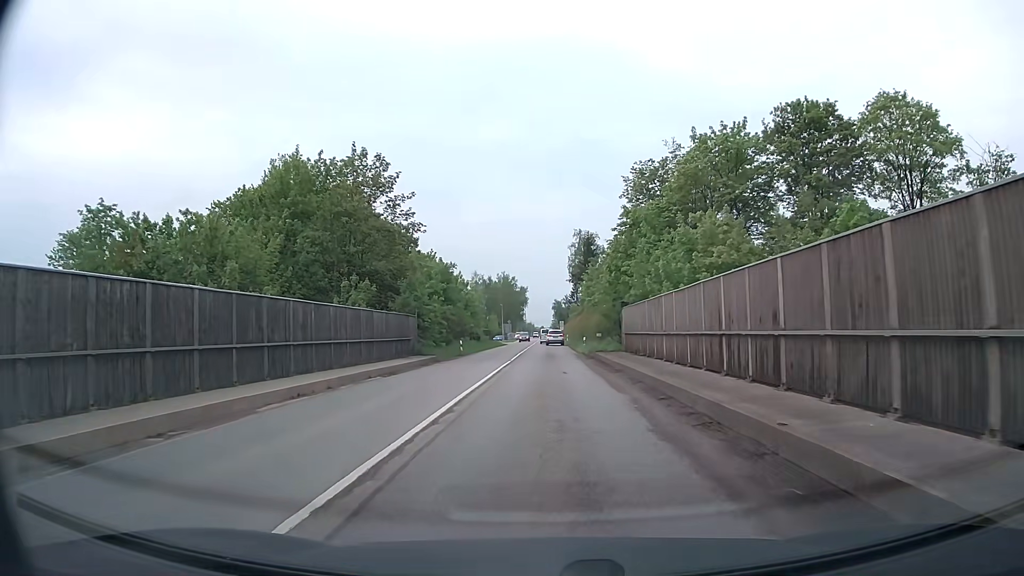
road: secondary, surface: asphalt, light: Day
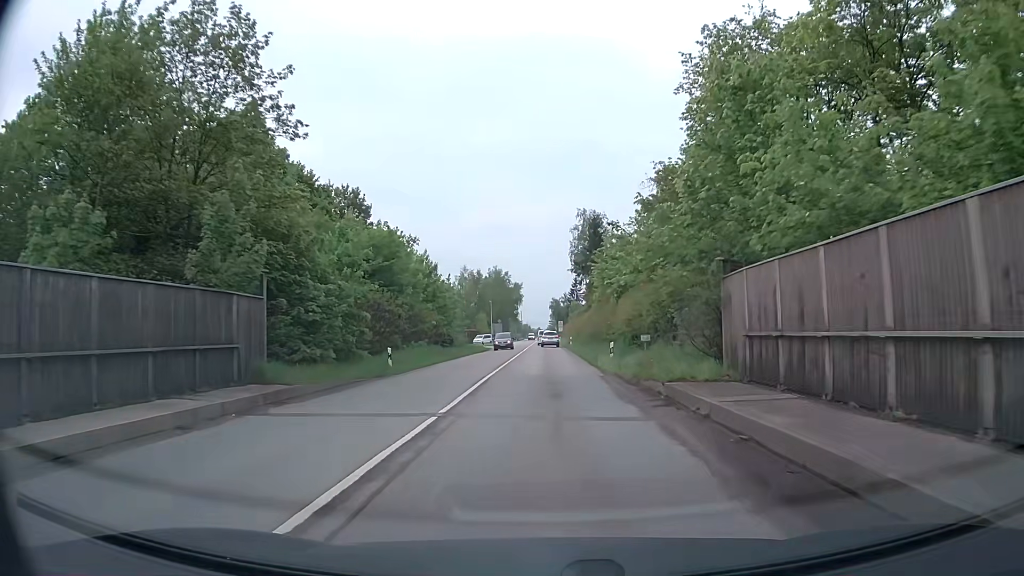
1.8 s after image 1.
(-0.1, +22.0) m; 0°
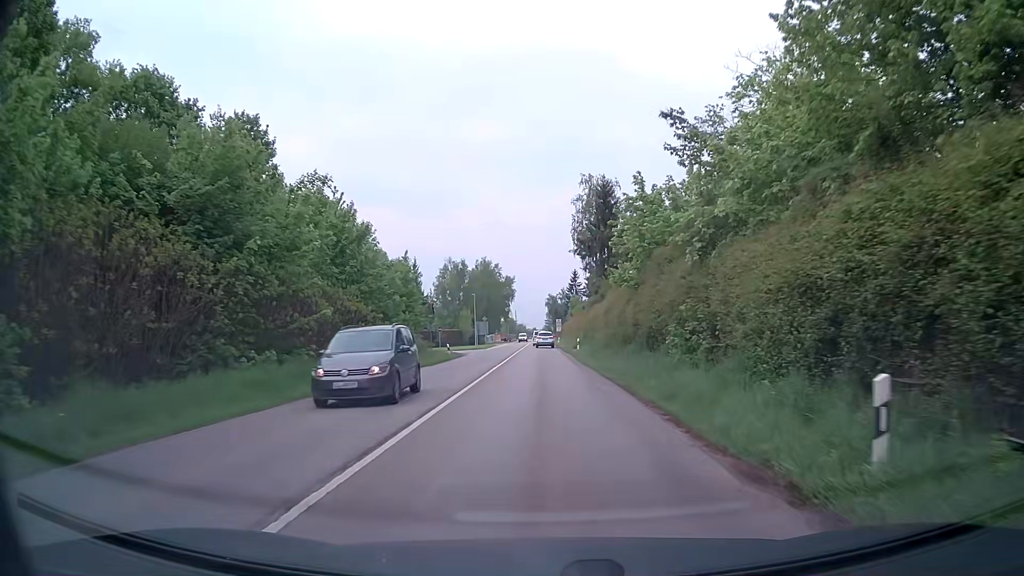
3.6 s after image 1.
(0.0, +22.4) m; +1°
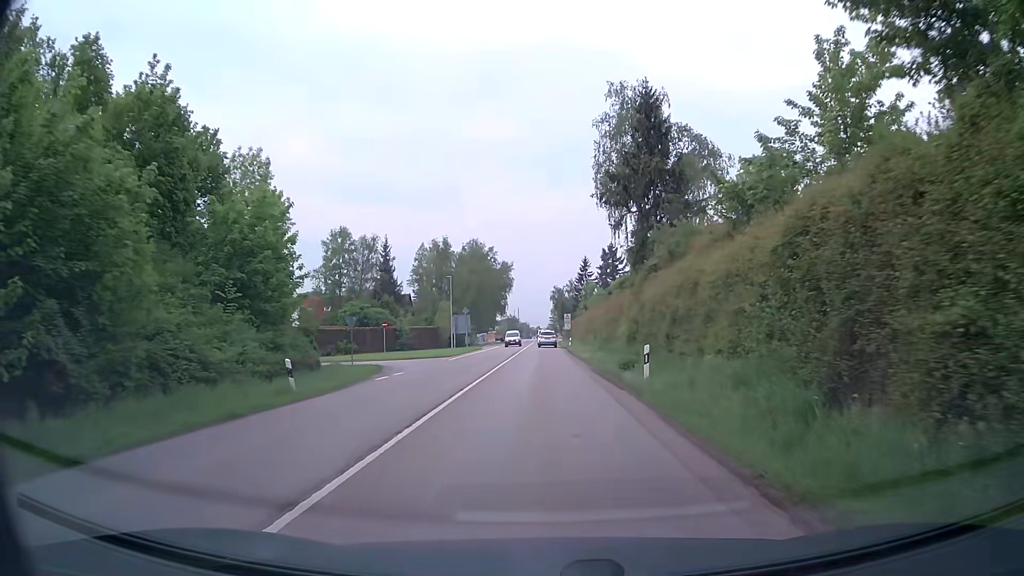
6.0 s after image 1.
(-0.4, +29.9) m; -1°
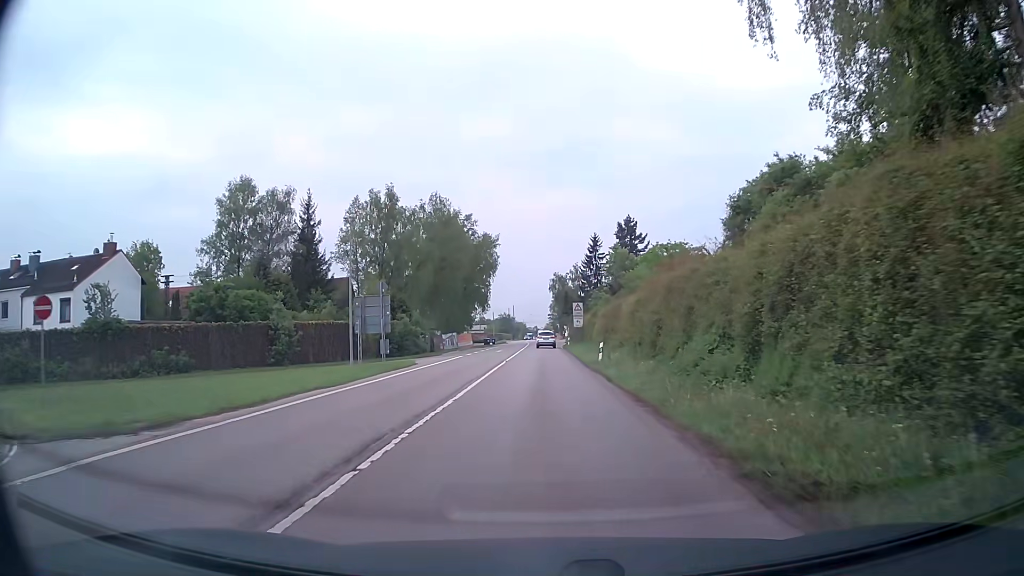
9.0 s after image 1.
(-0.3, +37.6) m; 0°
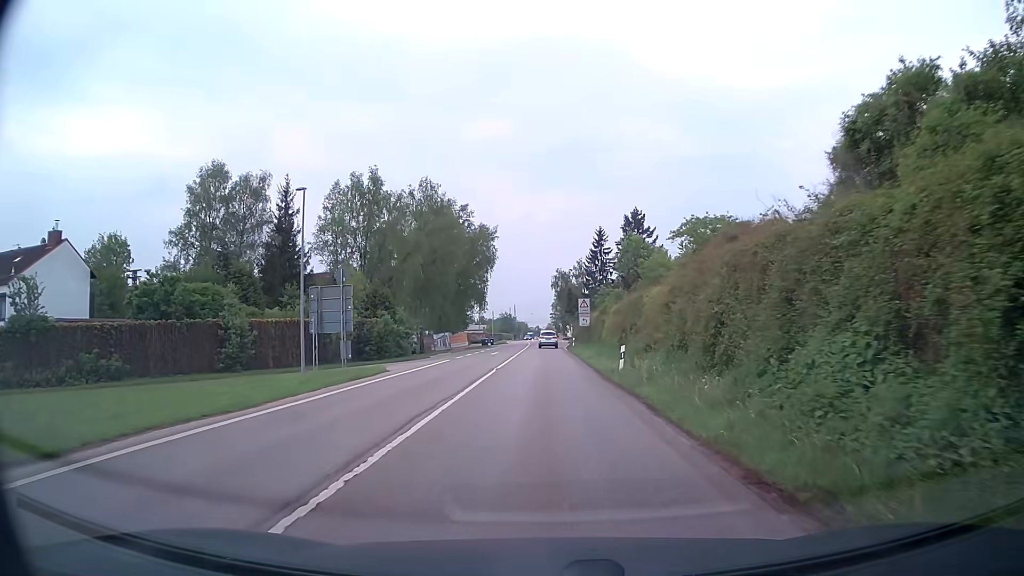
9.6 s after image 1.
(0.0, +7.5) m; 0°
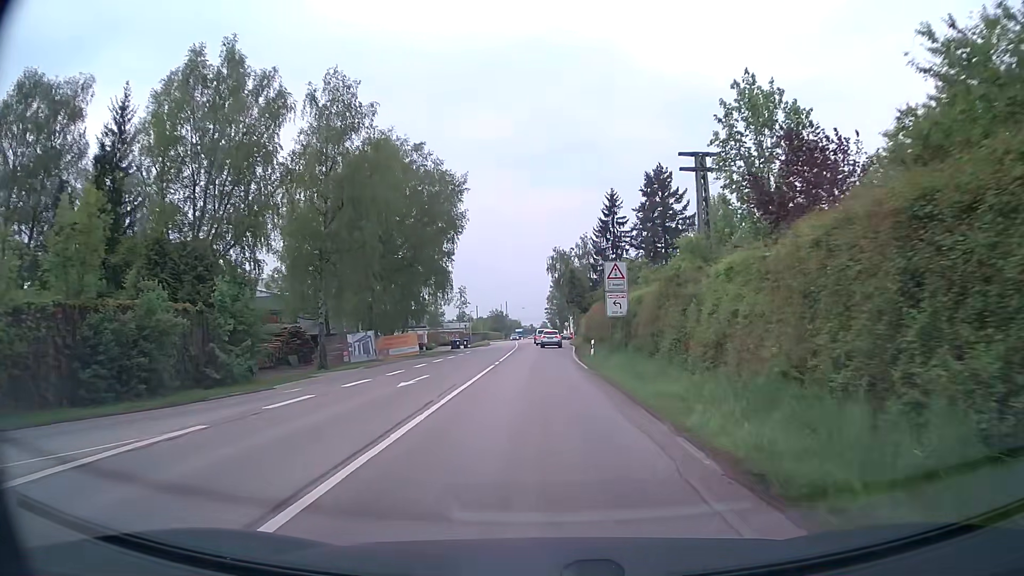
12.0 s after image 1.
(+0.1, +30.1) m; 0°
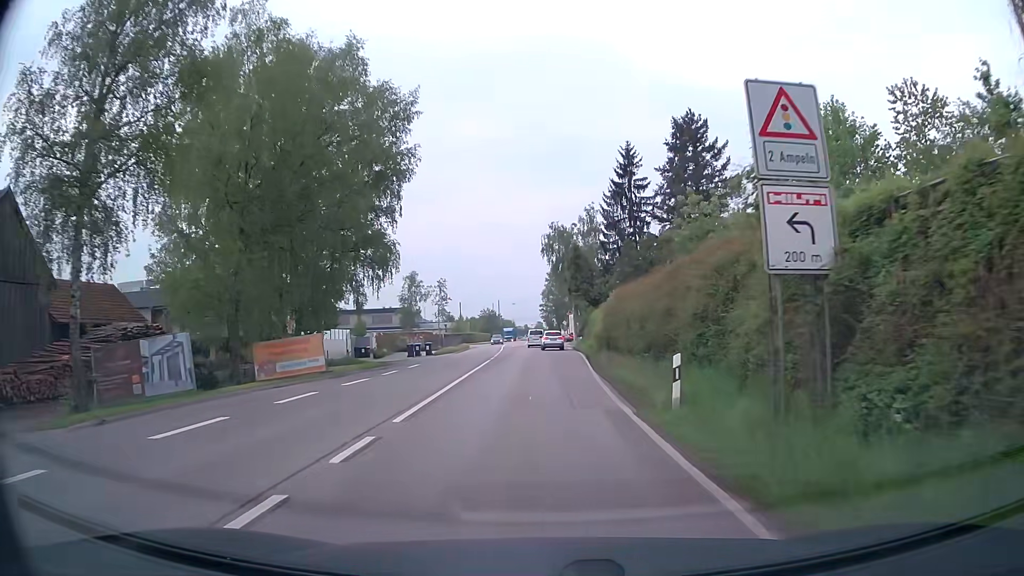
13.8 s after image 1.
(+0.2, +22.4) m; +1°
(0, +10) (0, +20) (0, +30) (0, +40) (-1, +50) (-1, +60) (-1, +70) (-2, +80) (-2, +90) (-2, +100) m
